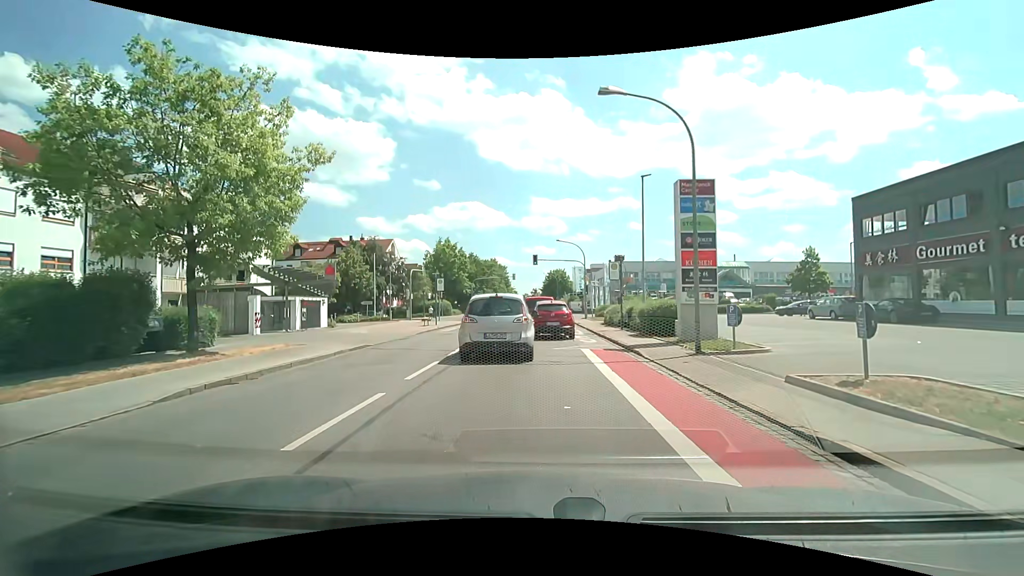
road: tertiary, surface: asphalt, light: Day
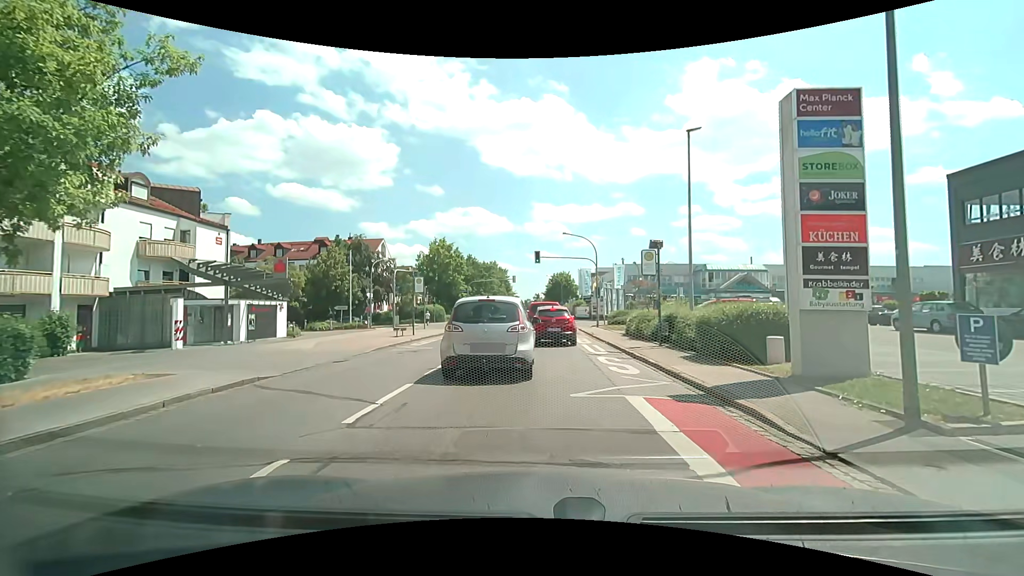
(0.0, +7.5) m; 0°
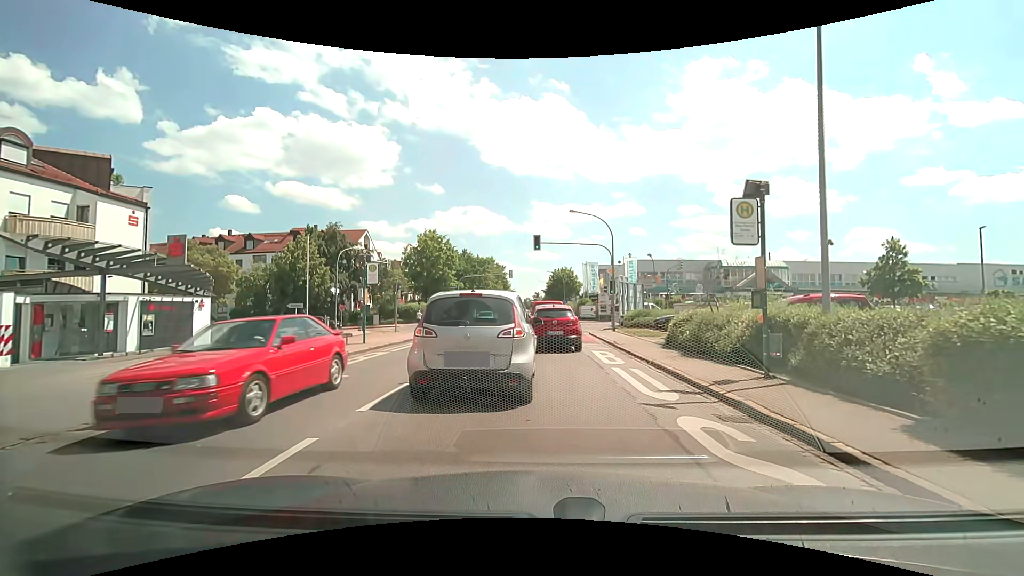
(+0.1, +8.5) m; -1°
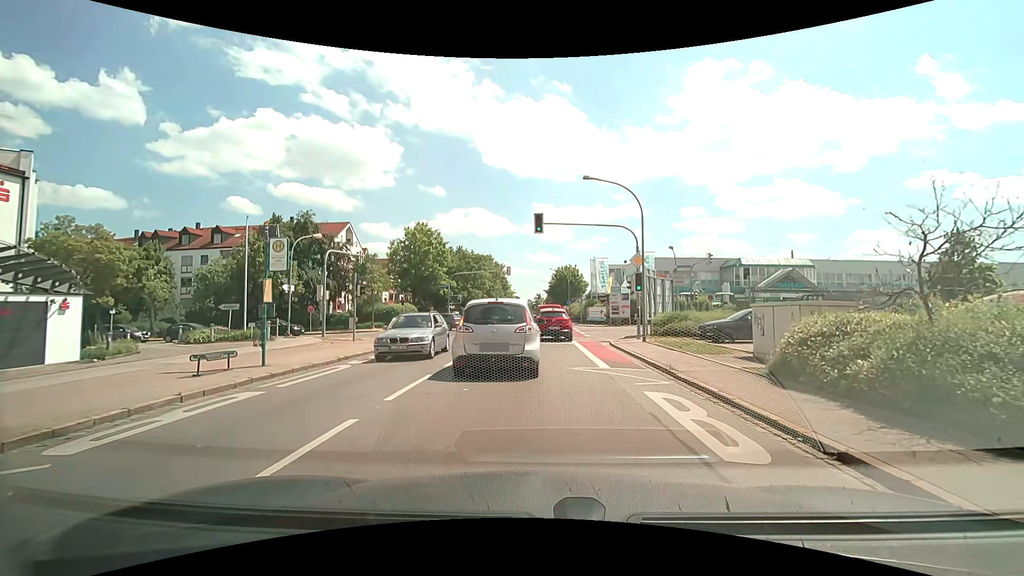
(+0.2, +8.1) m; +1°
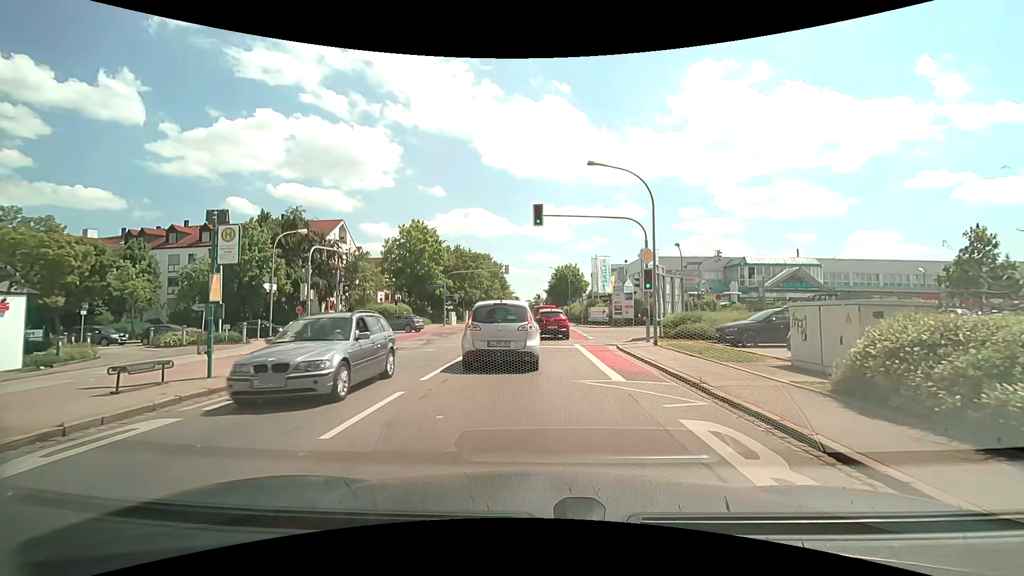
(0.0, +2.4) m; 0°
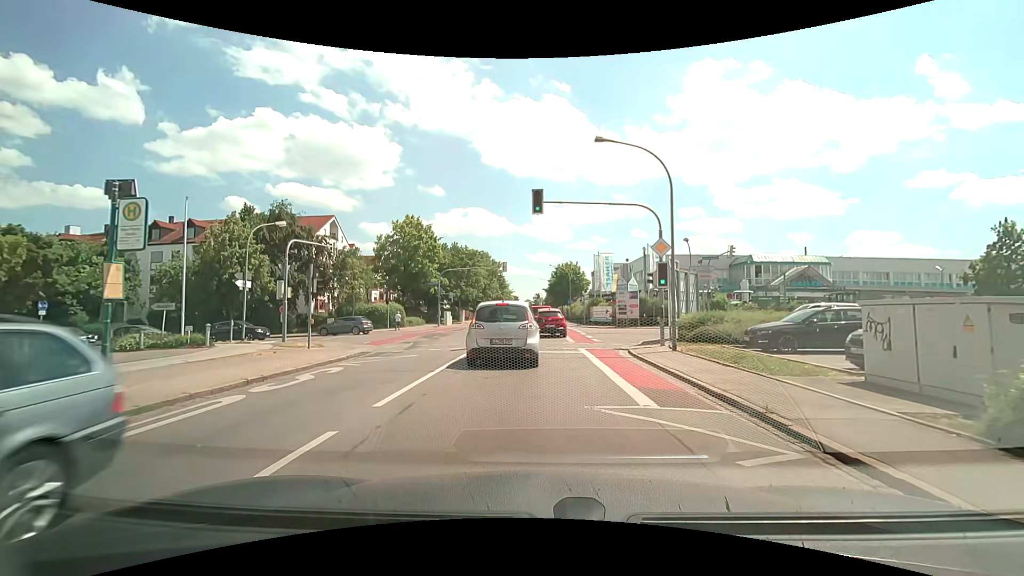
(0.0, +2.9) m; 0°
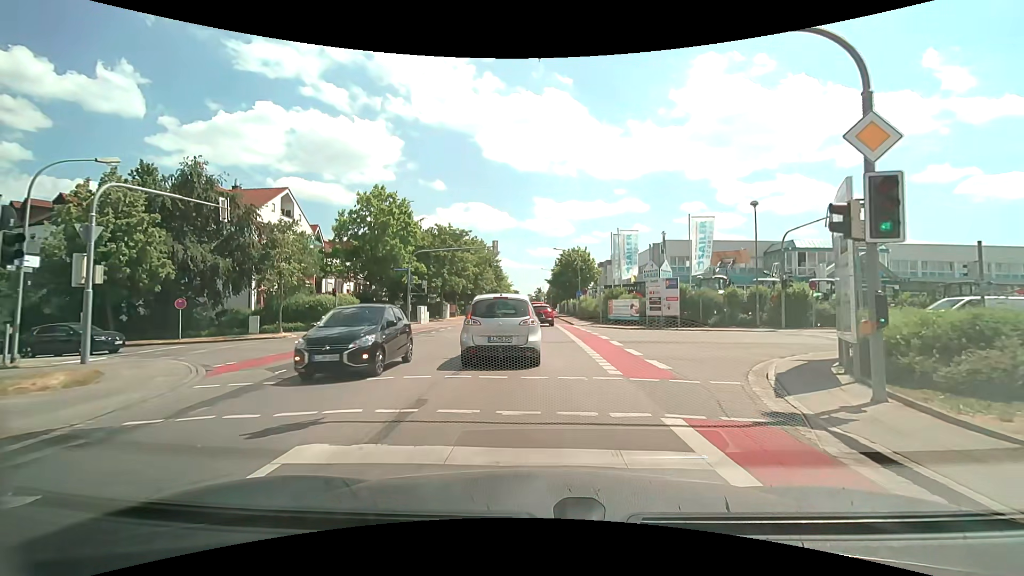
(0.0, +12.6) m; 0°
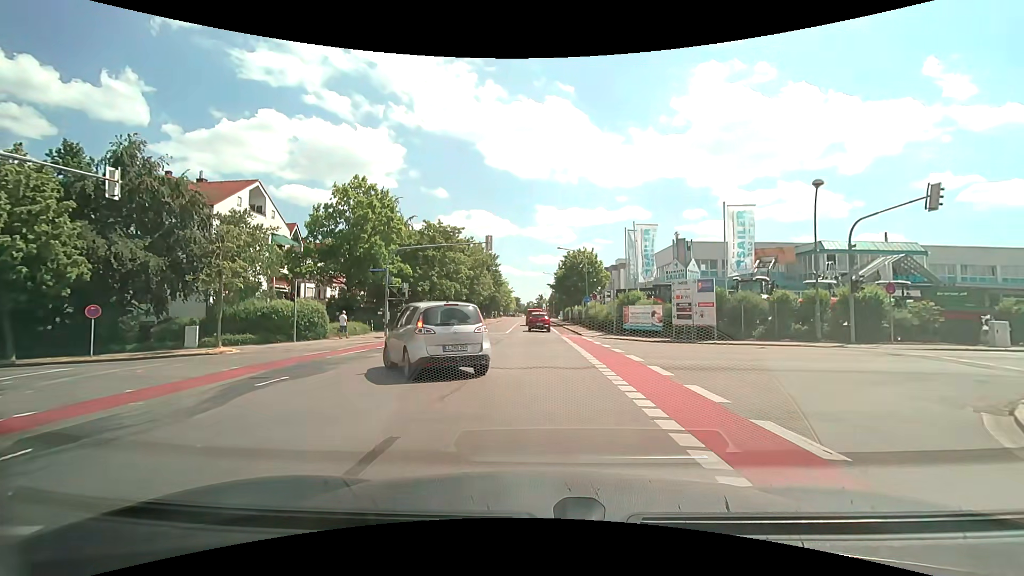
(0.0, +6.5) m; 0°
(0, +10) (0, +20) (0, +30) (0, +40) (-1, +50) (-1, +60) (-1, +70) (-1, +80) (-1, +90) (-1, +100) m
